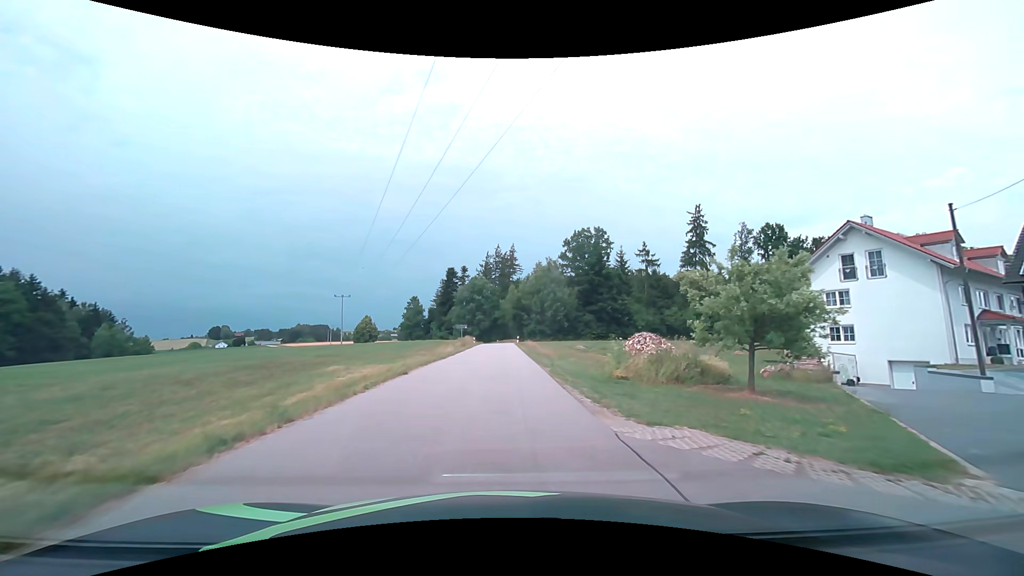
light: Day
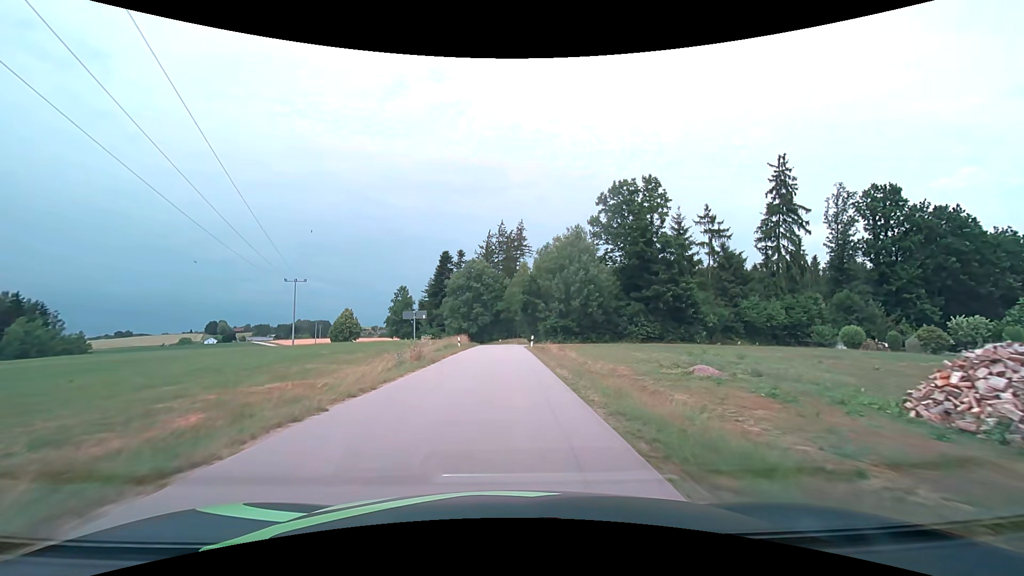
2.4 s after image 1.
(-0.1, +27.4) m; 0°
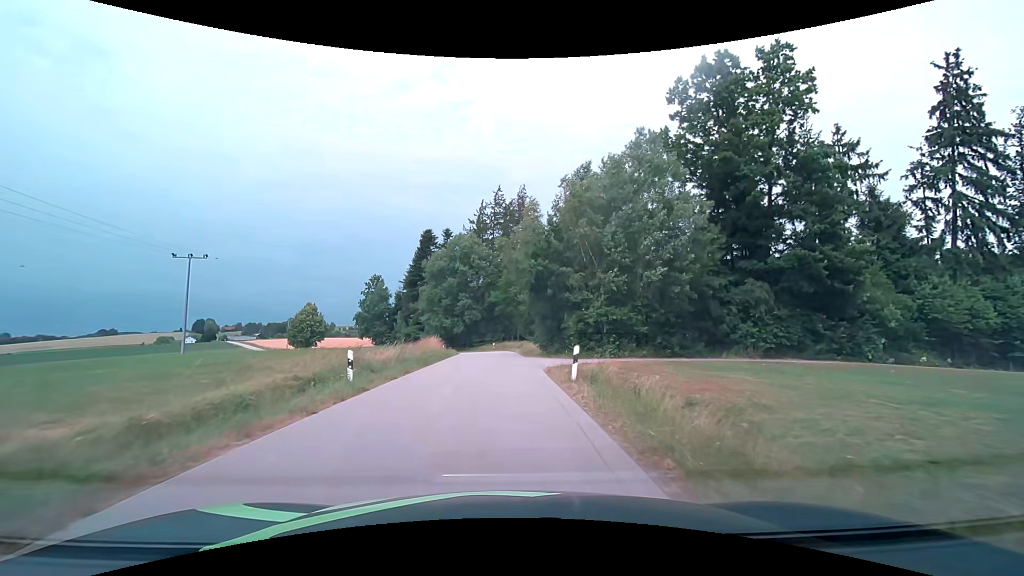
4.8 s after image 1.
(+0.1, +27.3) m; 0°
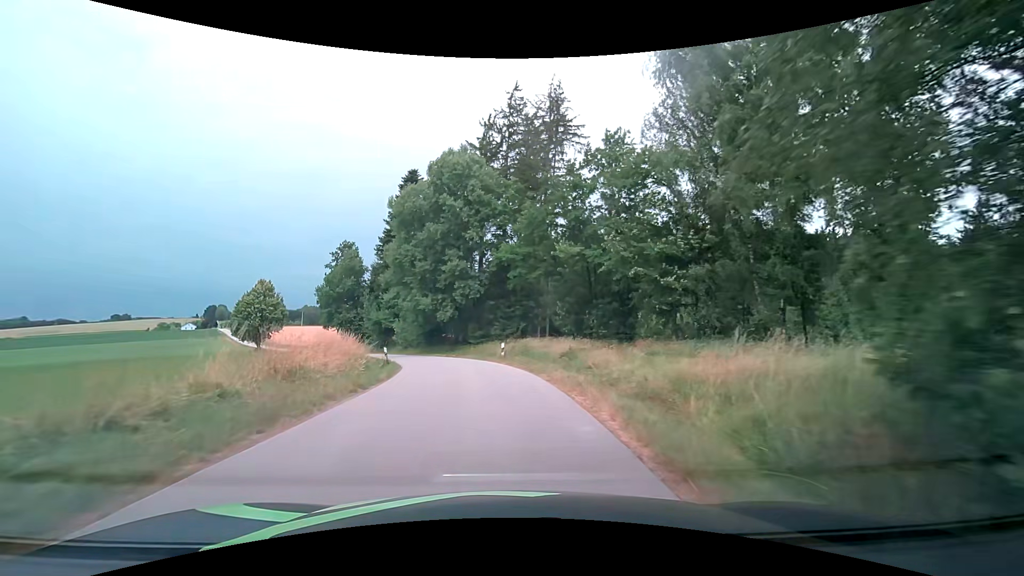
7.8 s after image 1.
(-0.4, +33.7) m; -2°
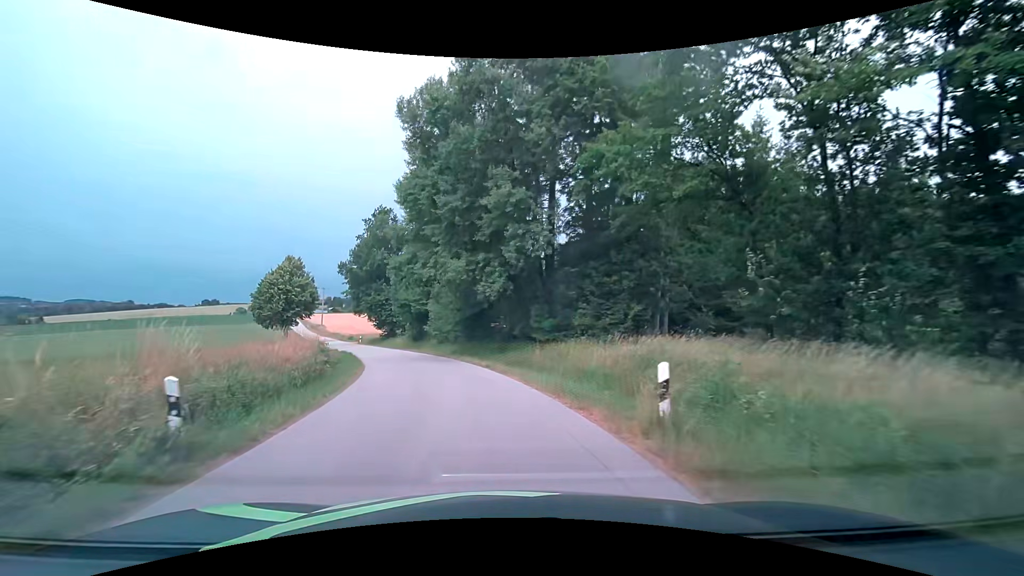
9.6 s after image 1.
(-1.1, +19.9) m; -7°
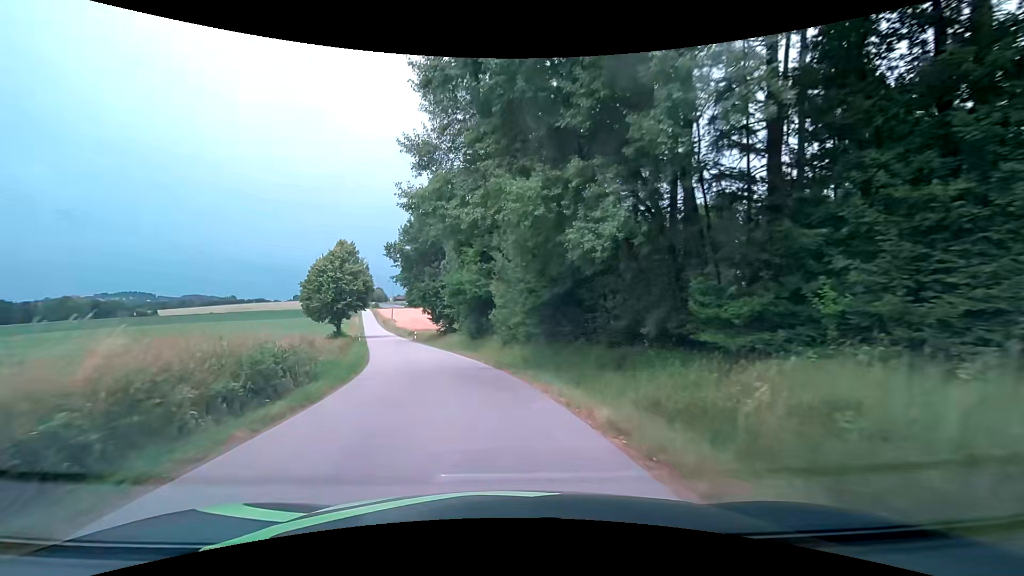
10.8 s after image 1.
(-0.9, +13.5) m; -8°
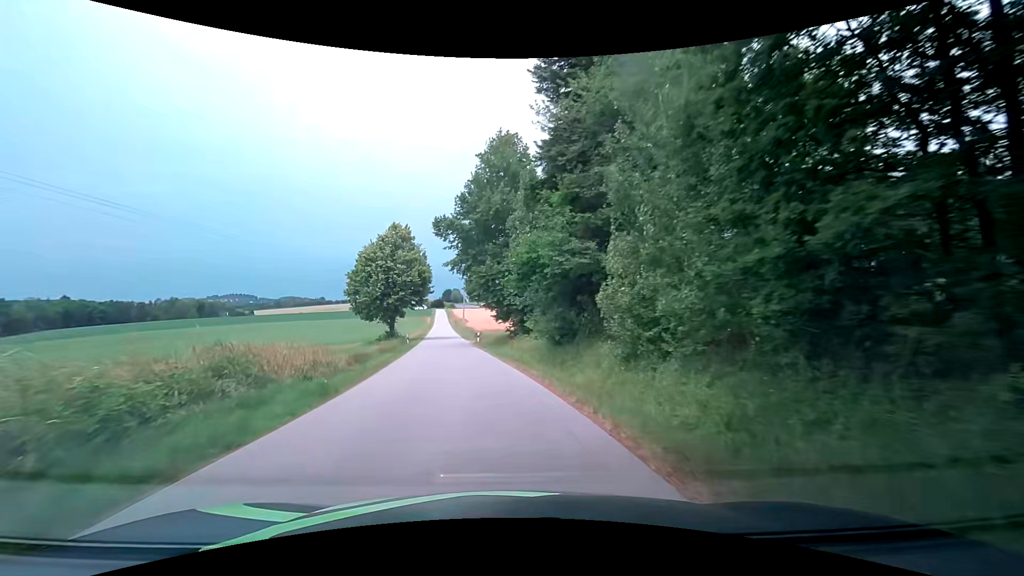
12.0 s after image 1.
(-1.1, +13.9) m; -9°
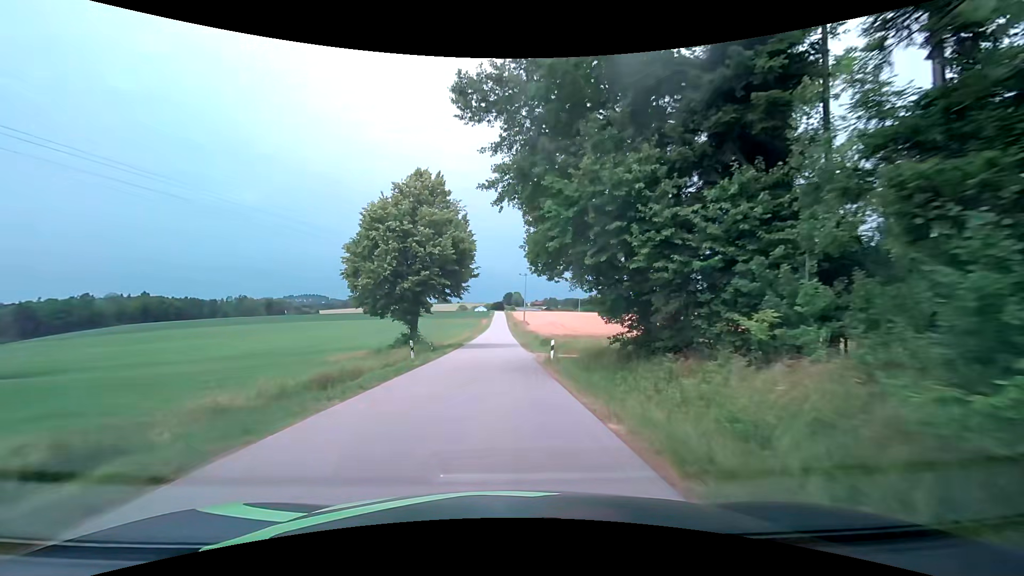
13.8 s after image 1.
(-1.5, +22.0) m; -7°
(0, +10) (0, +20) (0, +30) (0, +40) (0, +50) (0, +60) (0, +70) (0, +80) (0, +90) (0, +100) m
